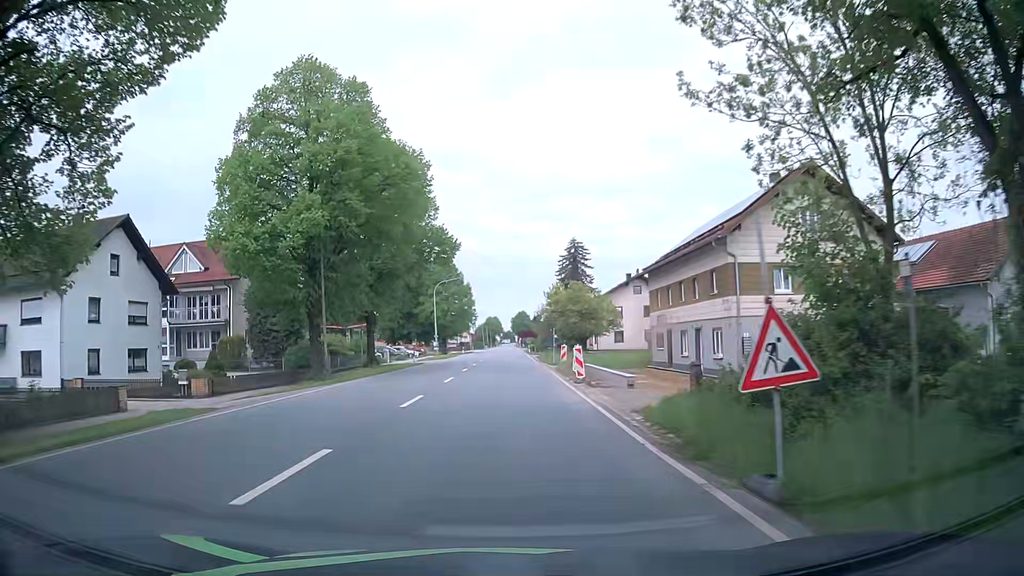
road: primary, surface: asphalt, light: Day
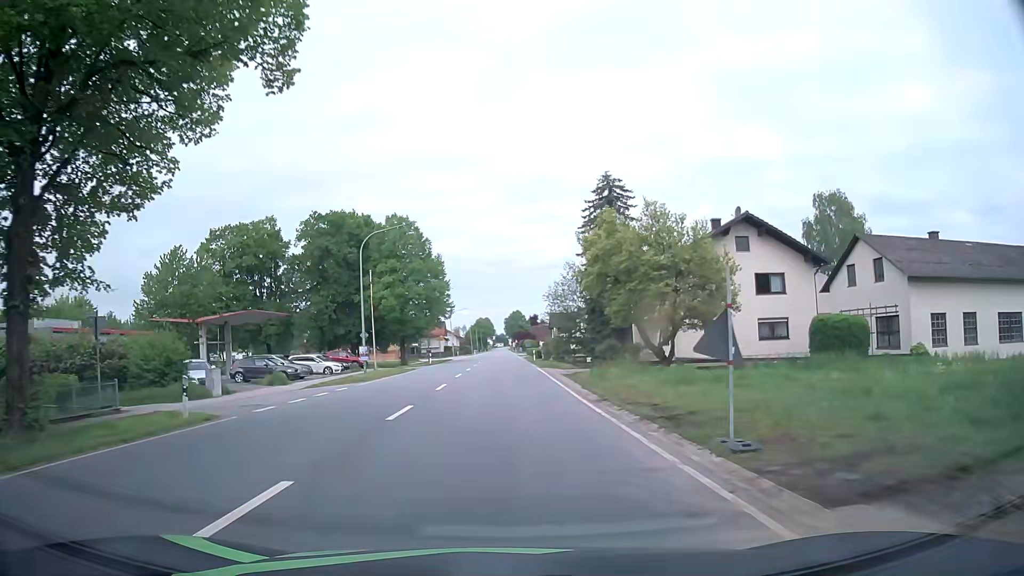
(-0.2, +38.0) m; 0°
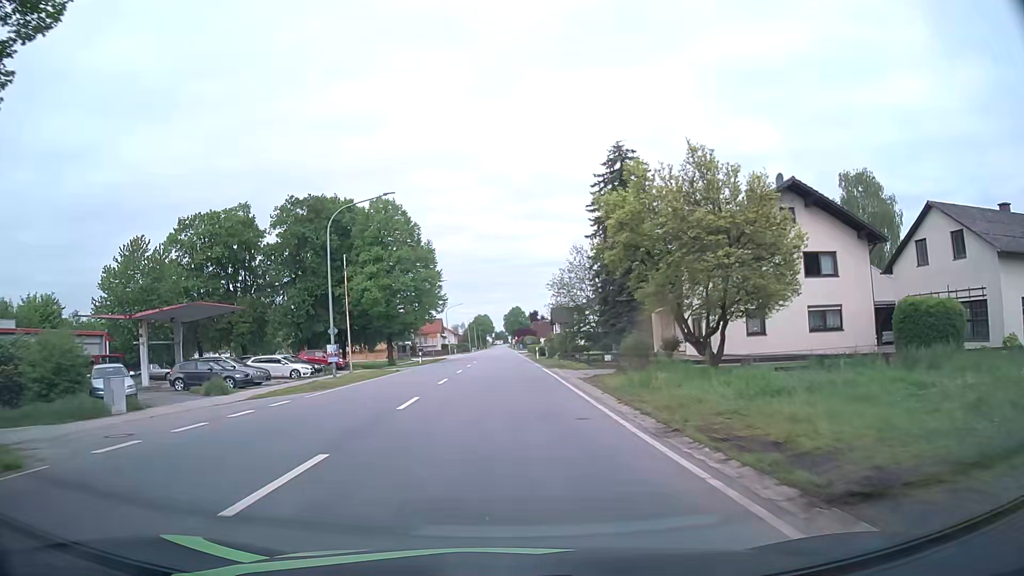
(0.0, +7.6) m; +1°
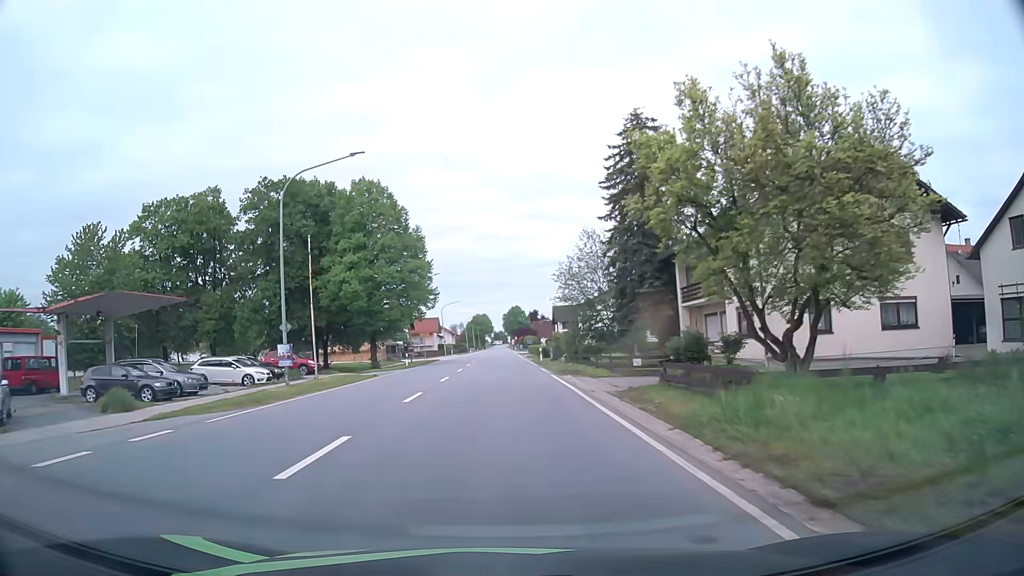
(-0.1, +7.6) m; 0°
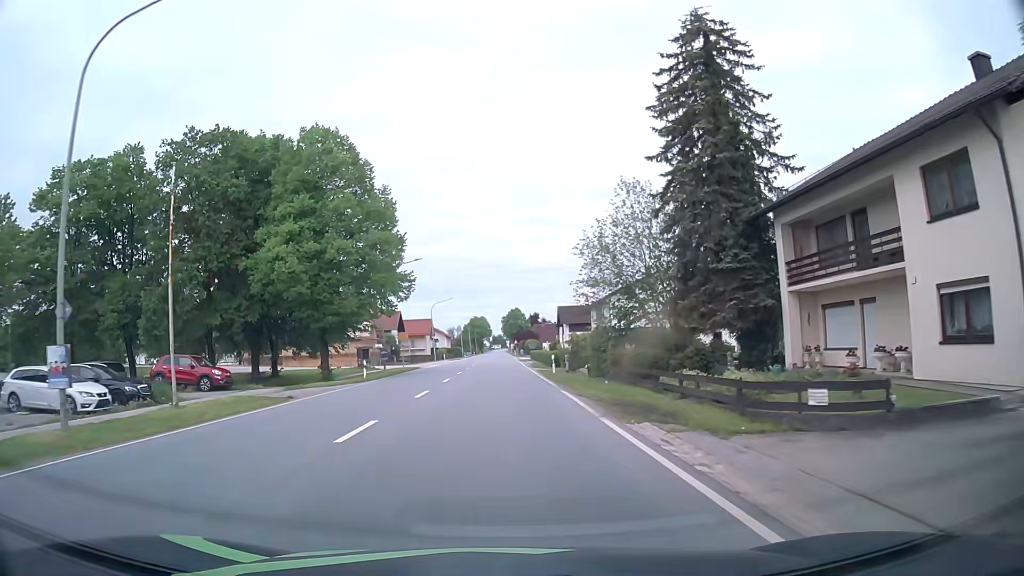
(-0.1, +15.1) m; 0°
